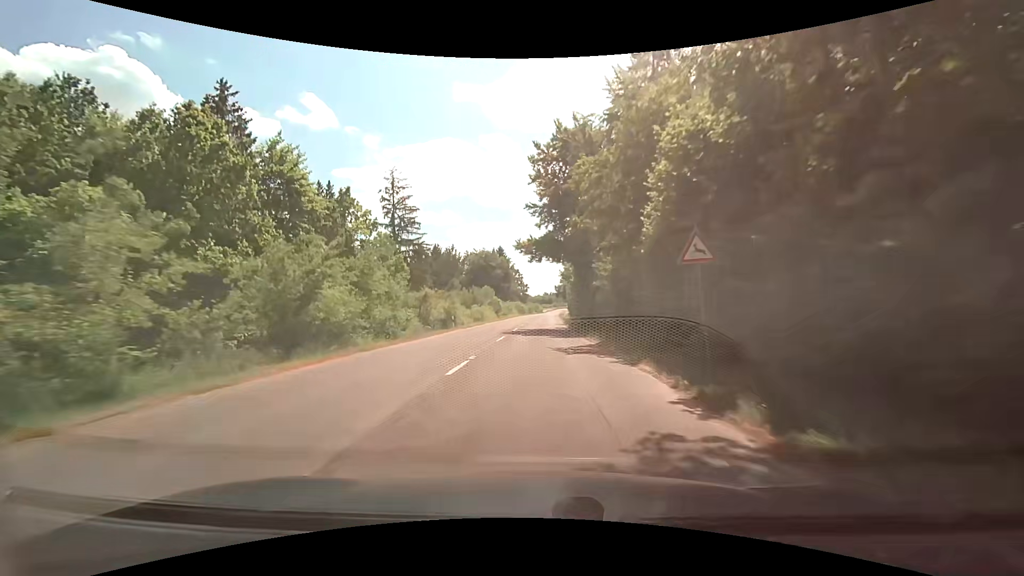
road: tertiary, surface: asphalt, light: Day
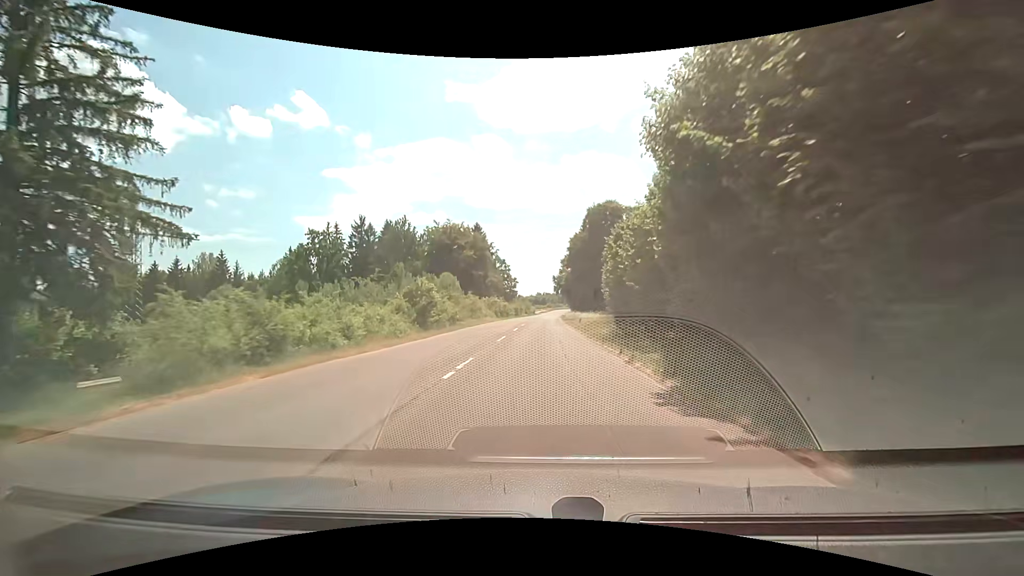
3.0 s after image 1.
(+0.8, +48.6) m; +1°
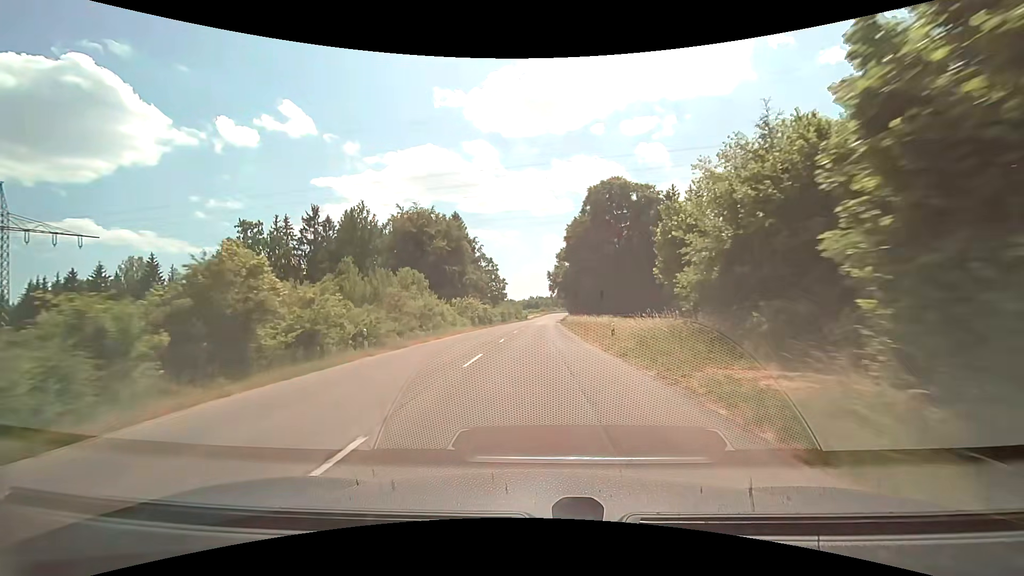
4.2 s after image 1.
(+0.2, +20.8) m; +1°
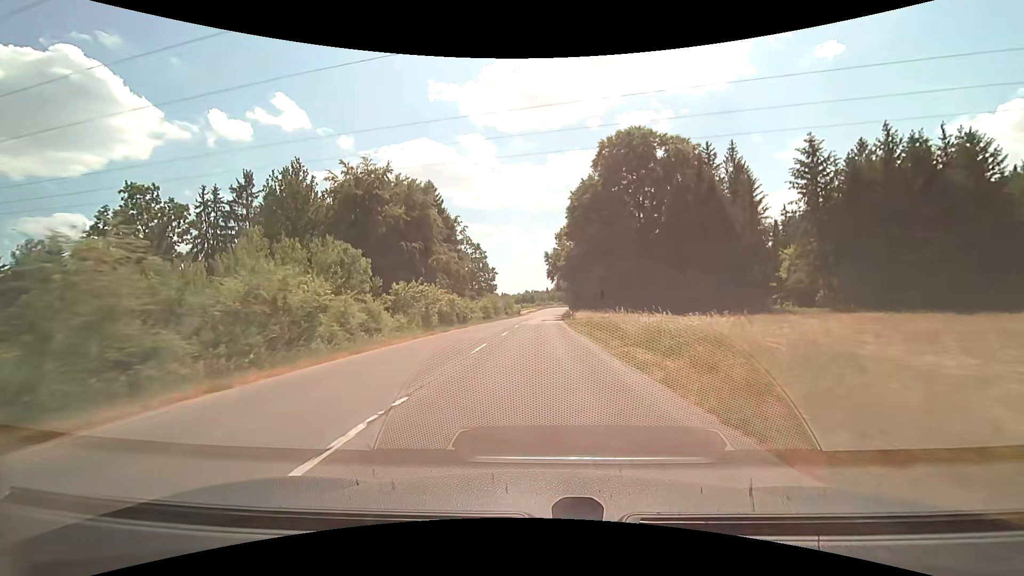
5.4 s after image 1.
(+0.2, +21.4) m; +1°
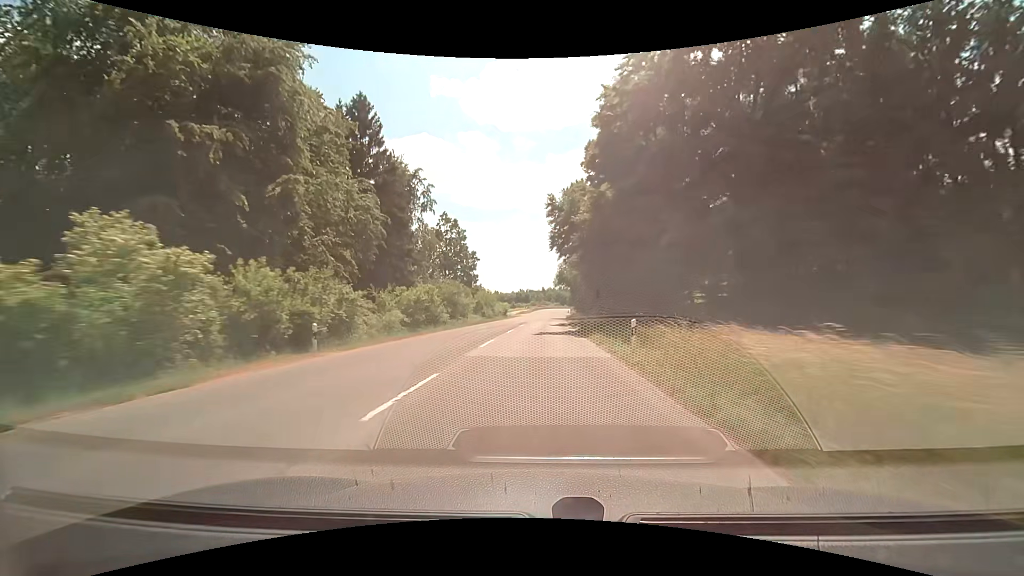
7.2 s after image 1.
(0.0, +33.4) m; 0°
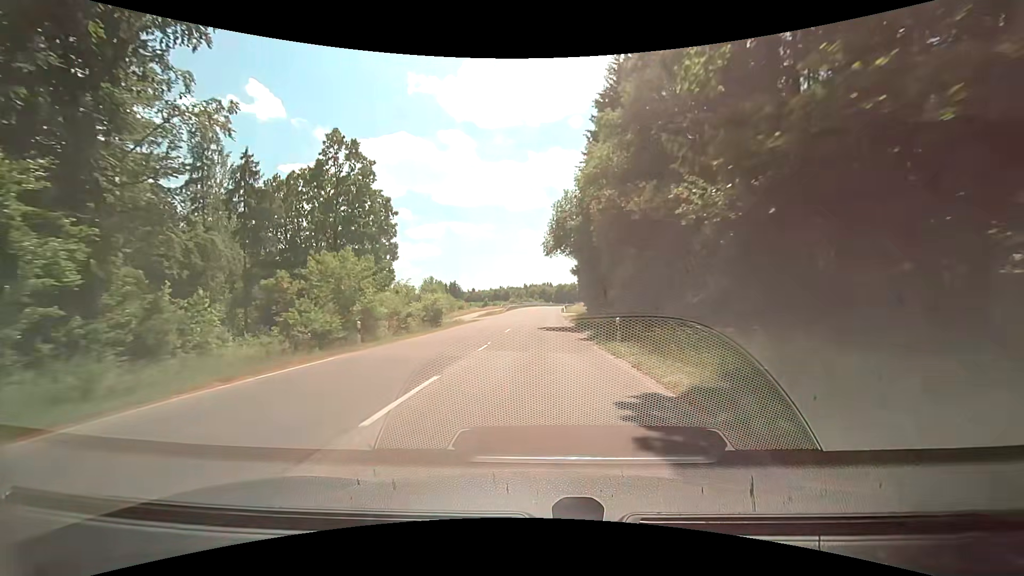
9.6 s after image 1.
(+0.7, +46.7) m; +3°
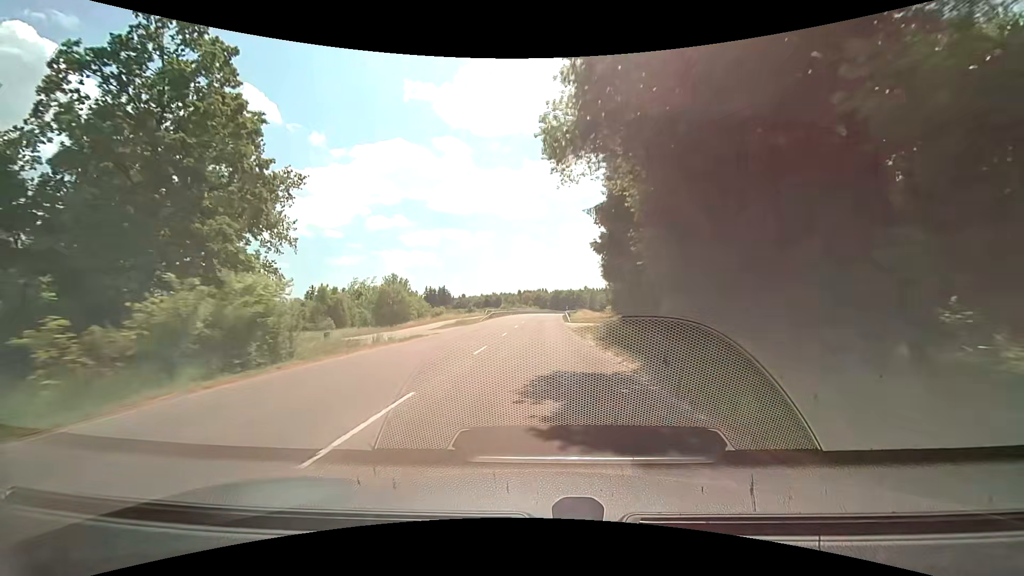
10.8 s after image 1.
(-0.1, +24.2) m; -1°
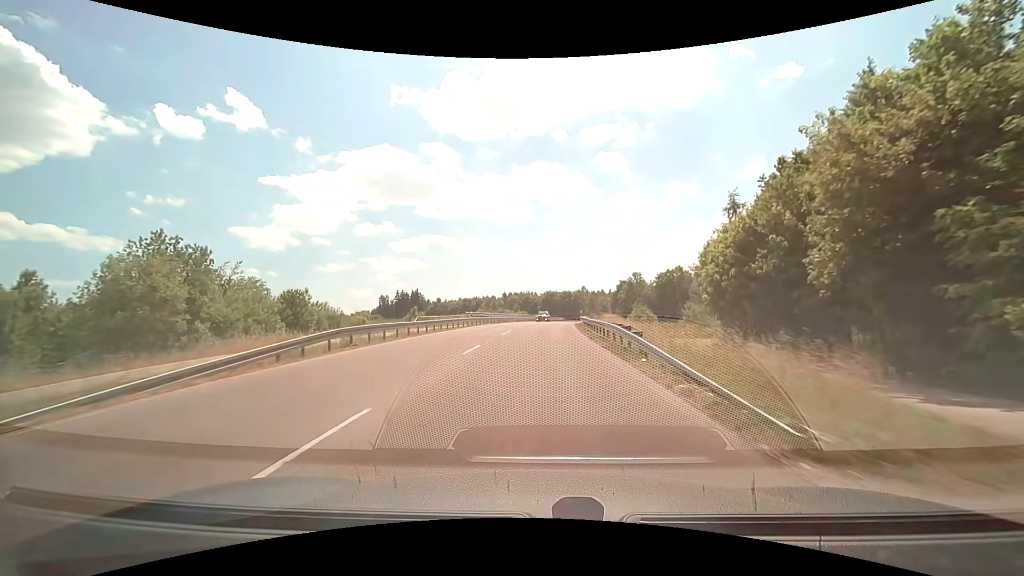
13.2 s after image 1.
(+1.1, +49.7) m; +2°
(0, +10) (0, +20) (+1, +30) (+1, +40) (+2, +50) (+2, +60) (+3, +70) (+4, +80) (+6, +90) (+7, +100) m
